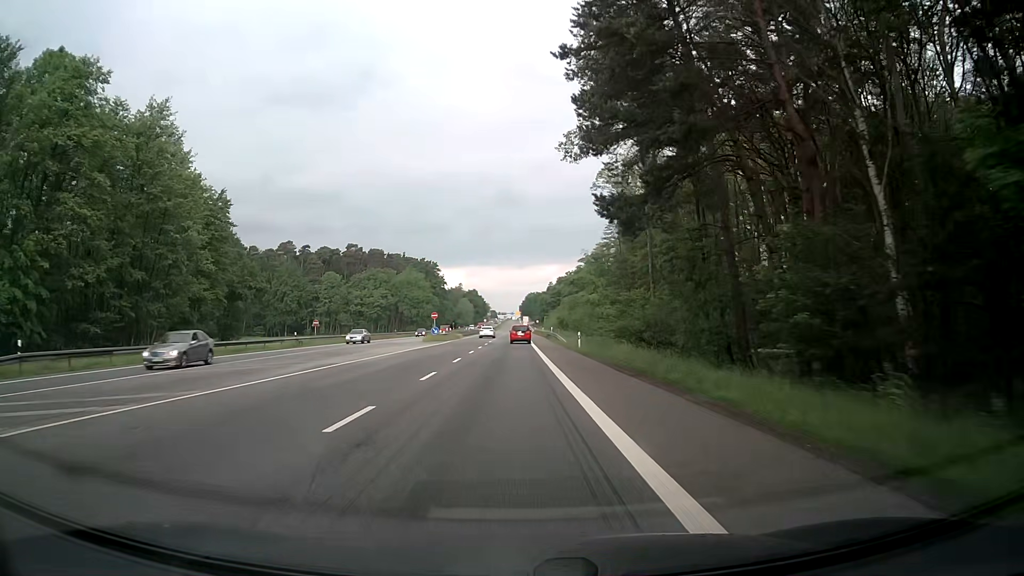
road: secondary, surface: asphalt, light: Day
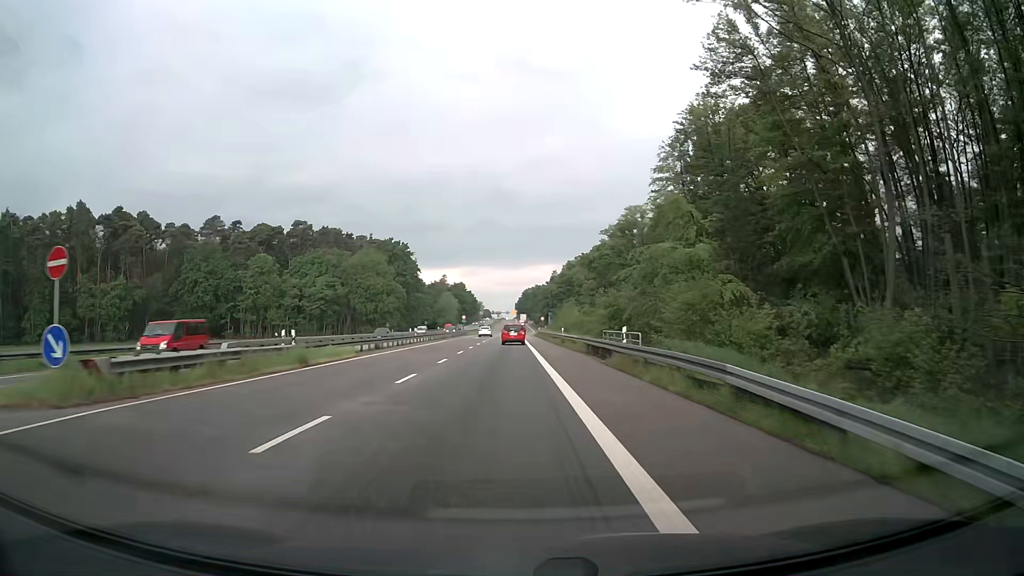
(-0.1, +55.7) m; 0°
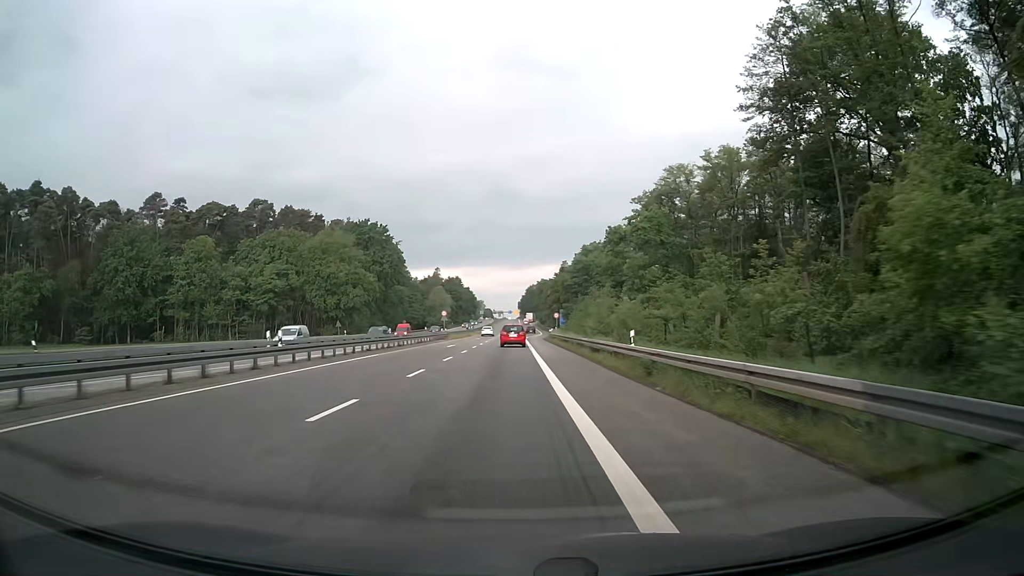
(0.0, +33.3) m; 0°
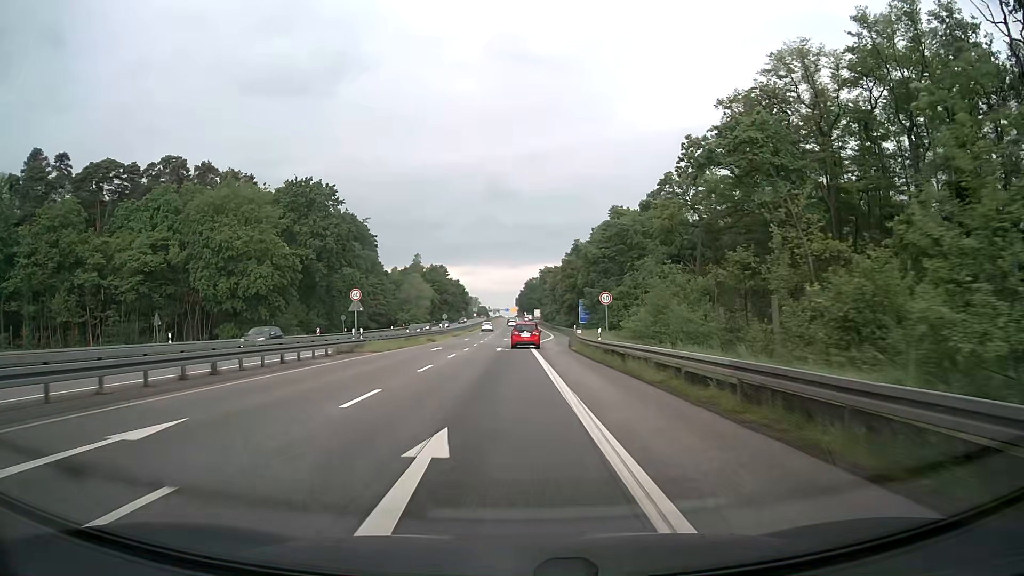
(-0.3, +43.1) m; 0°
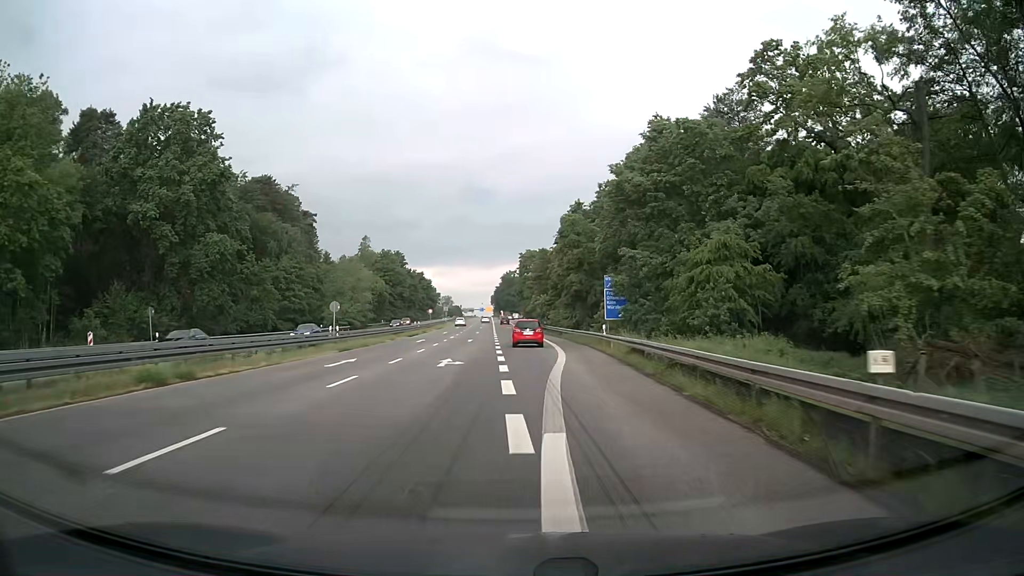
(+0.4, +41.4) m; +2°
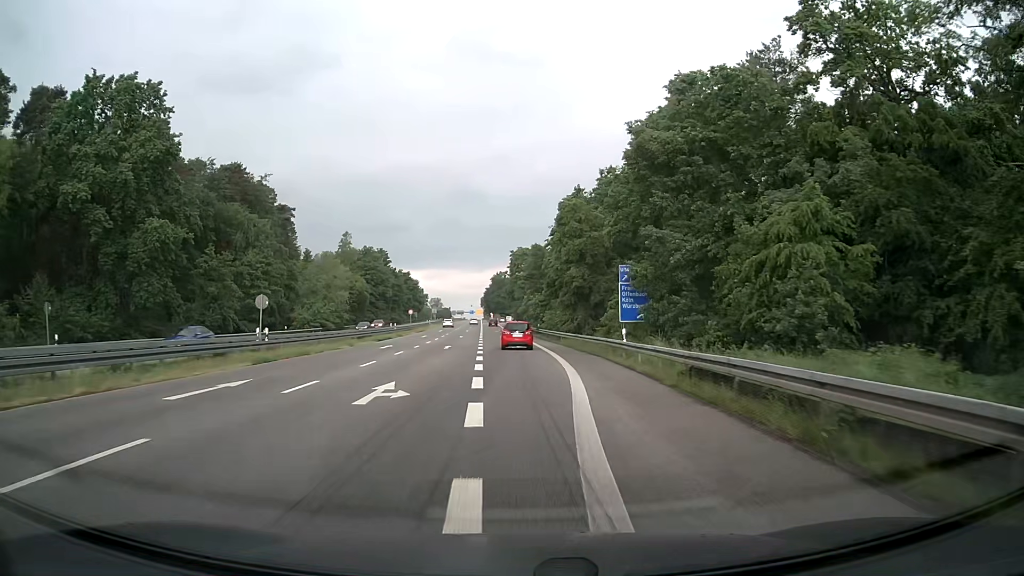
(0.0, +10.2) m; 0°
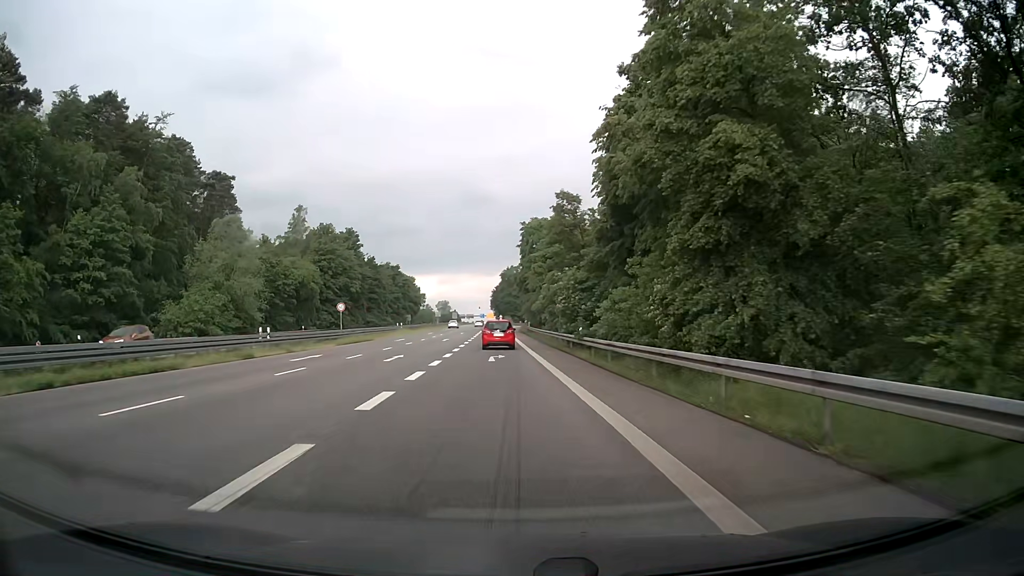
(+0.2, +40.2) m; -1°
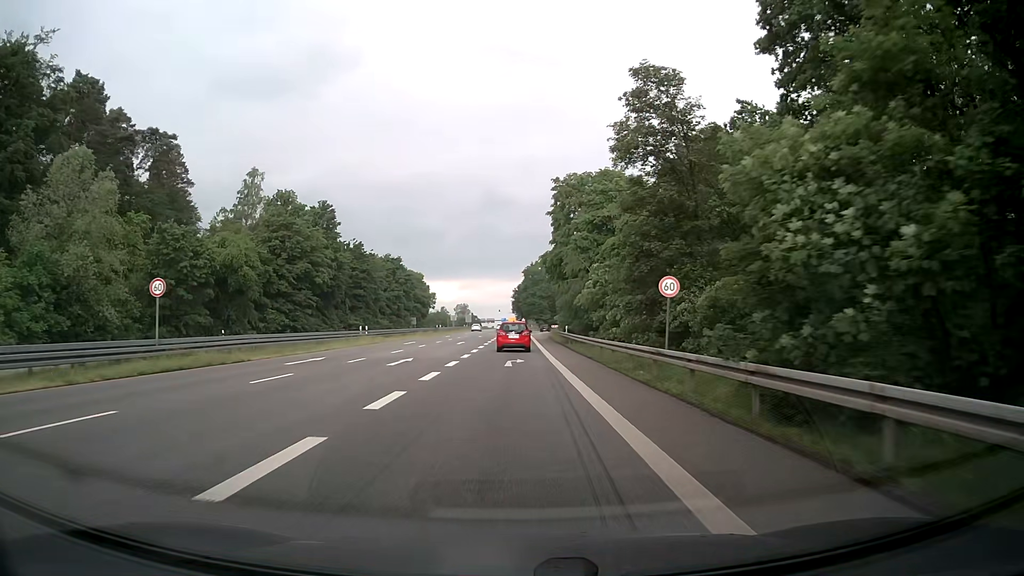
(-0.5, +29.7) m; -2°
(0, +10) (0, +20) (0, +30) (0, +40) (0, +50) (0, +60) (0, +70) (0, +80) (+1, +90) (+1, +100) m
